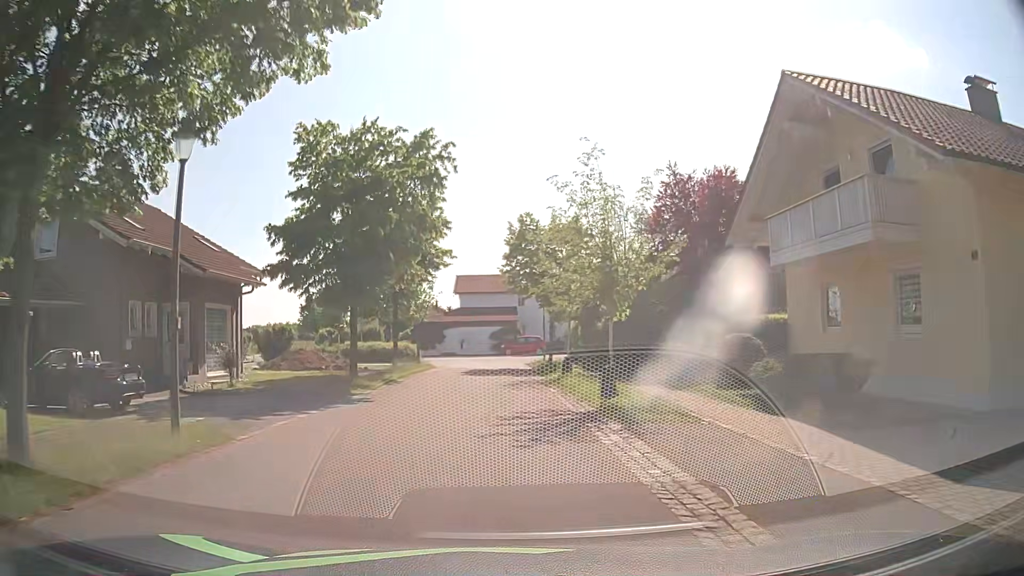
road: residential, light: Day
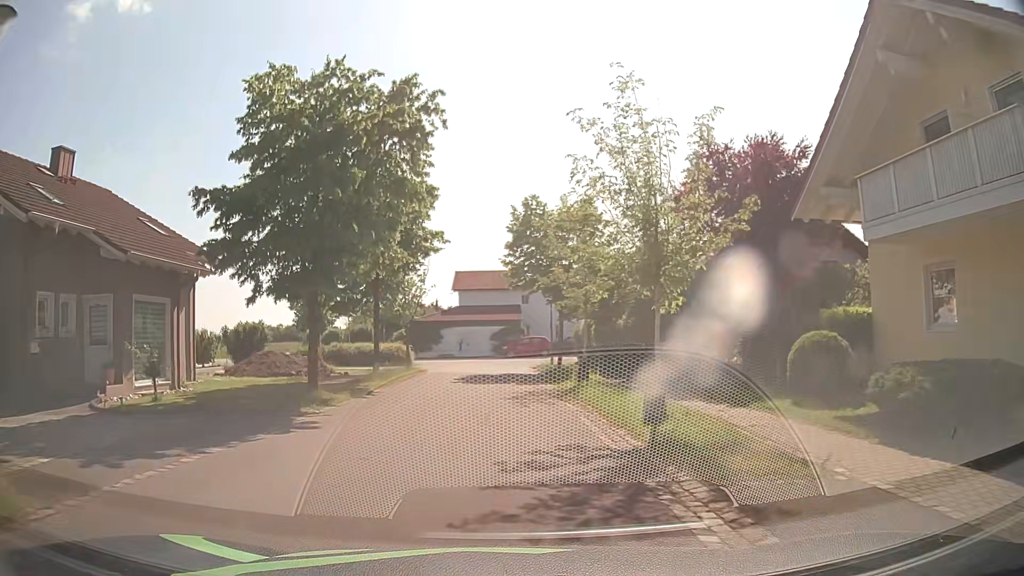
(+0.1, +4.6) m; +1°
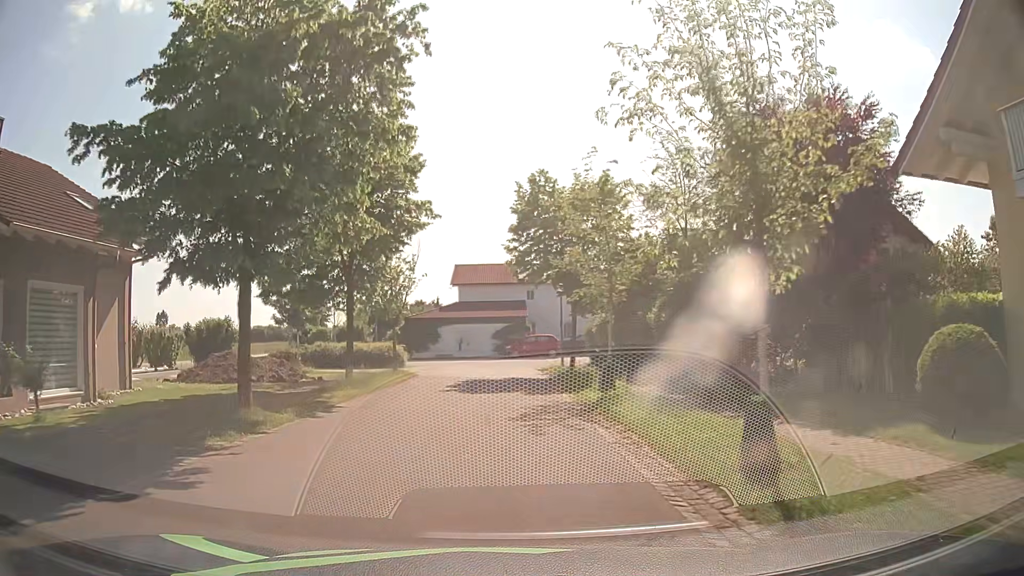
(0.0, +4.6) m; -2°
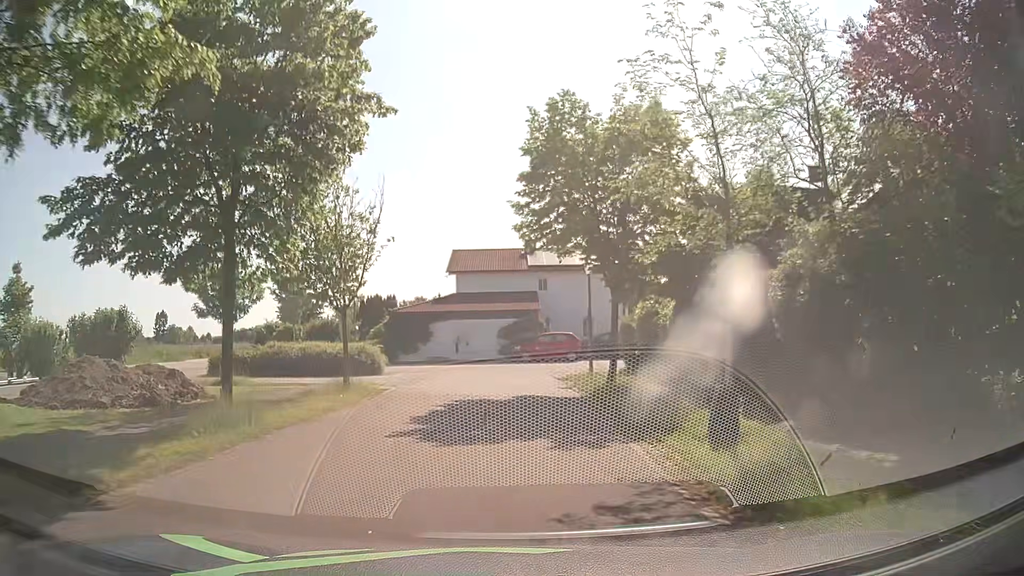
(+0.1, +9.0) m; 0°
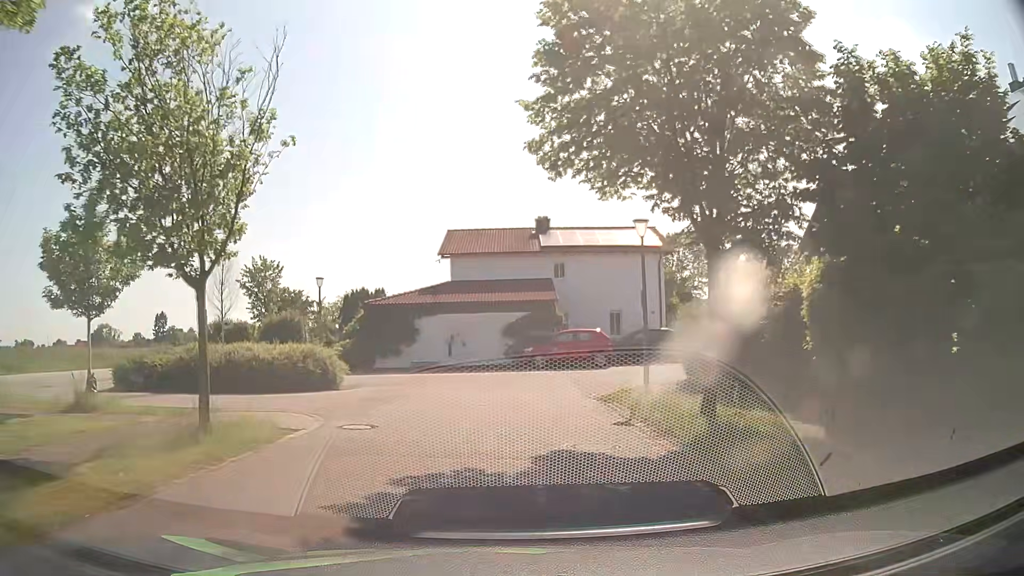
(0.0, +8.7) m; 0°
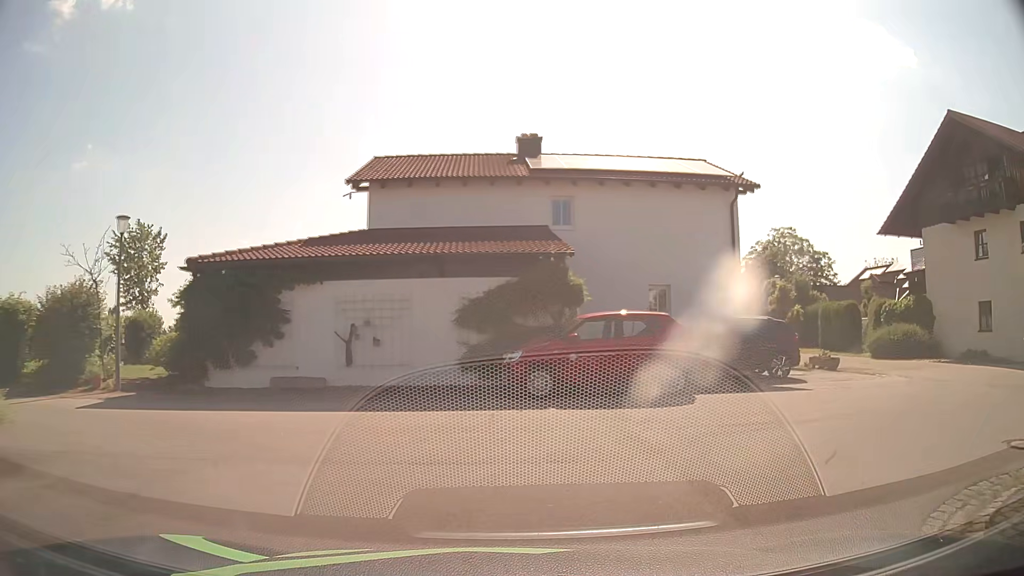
(-0.1, +15.1) m; +2°
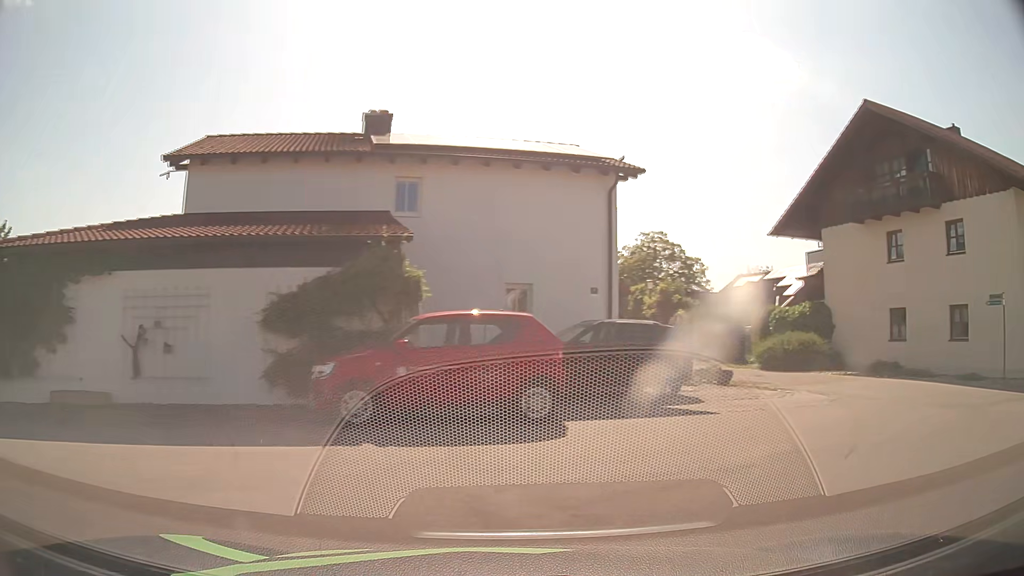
(+0.3, +3.1) m; +13°
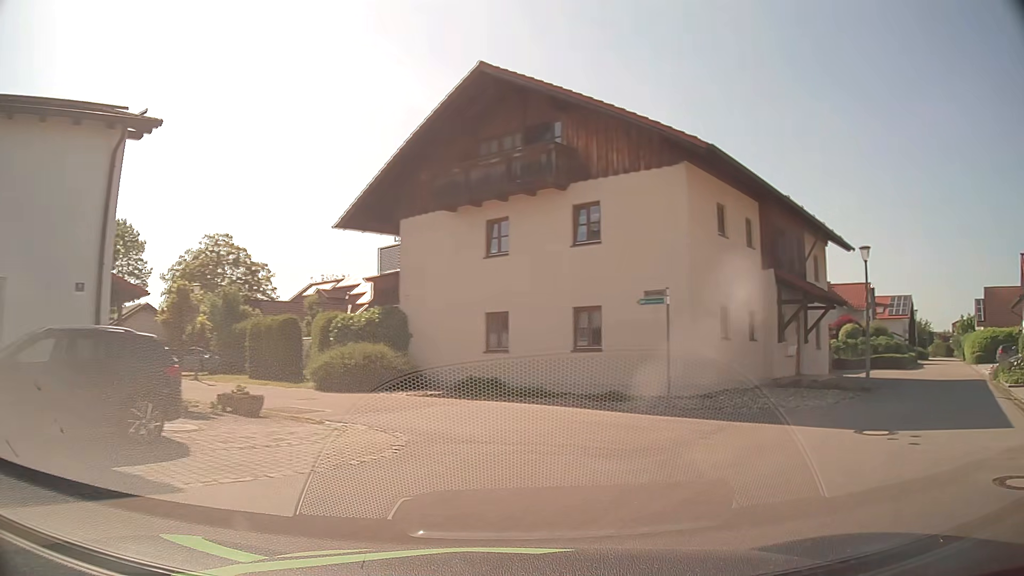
(+1.6, +4.7) m; +36°
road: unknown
